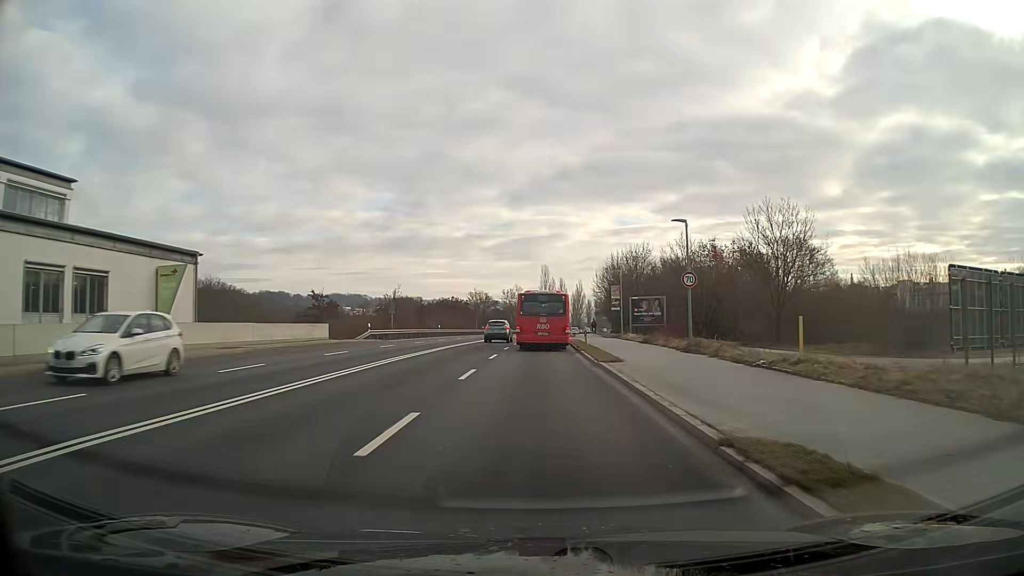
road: primary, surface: asphalt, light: Day
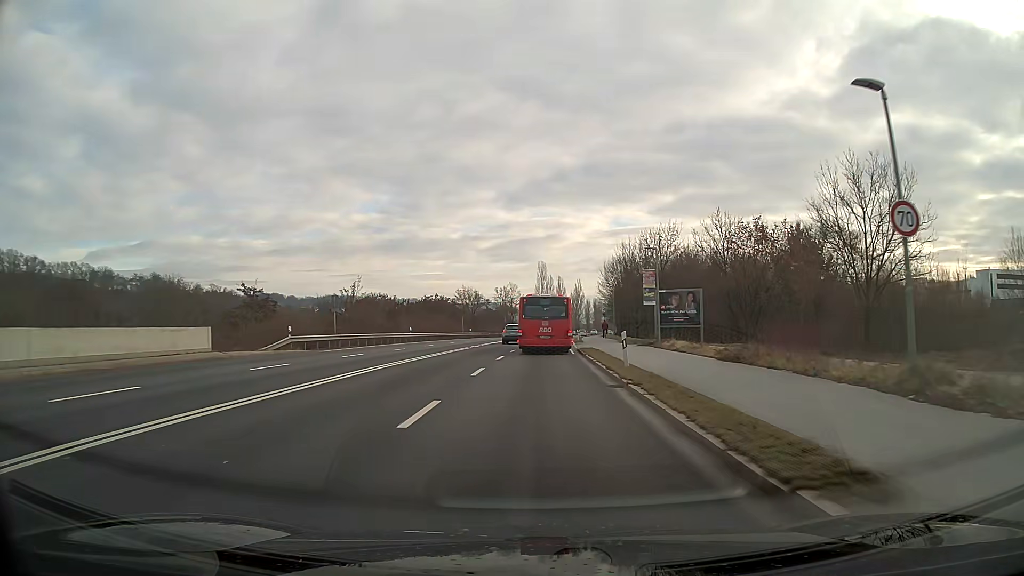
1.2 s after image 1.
(0.0, +16.1) m; 0°
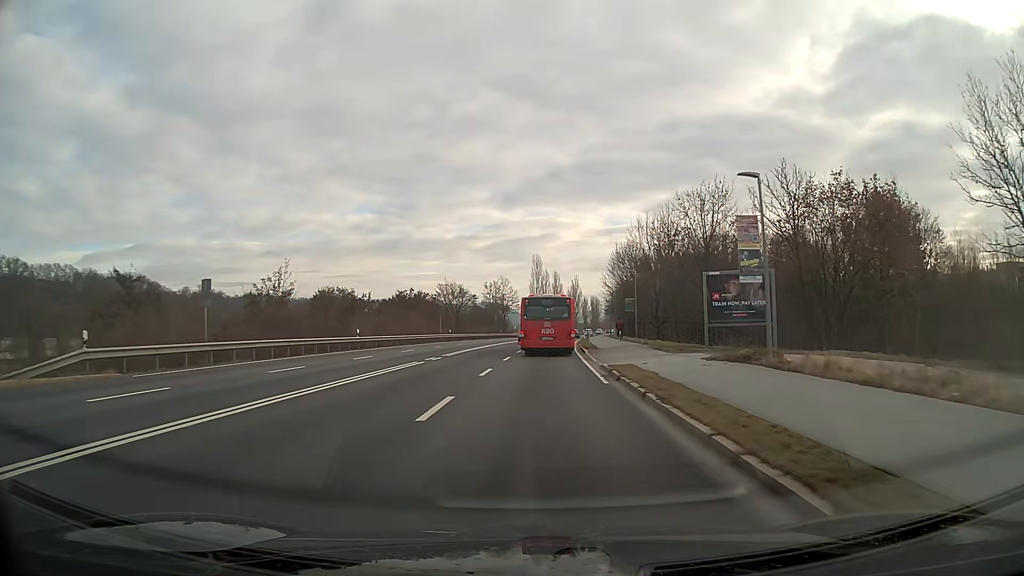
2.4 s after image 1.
(+0.1, +17.1) m; 0°
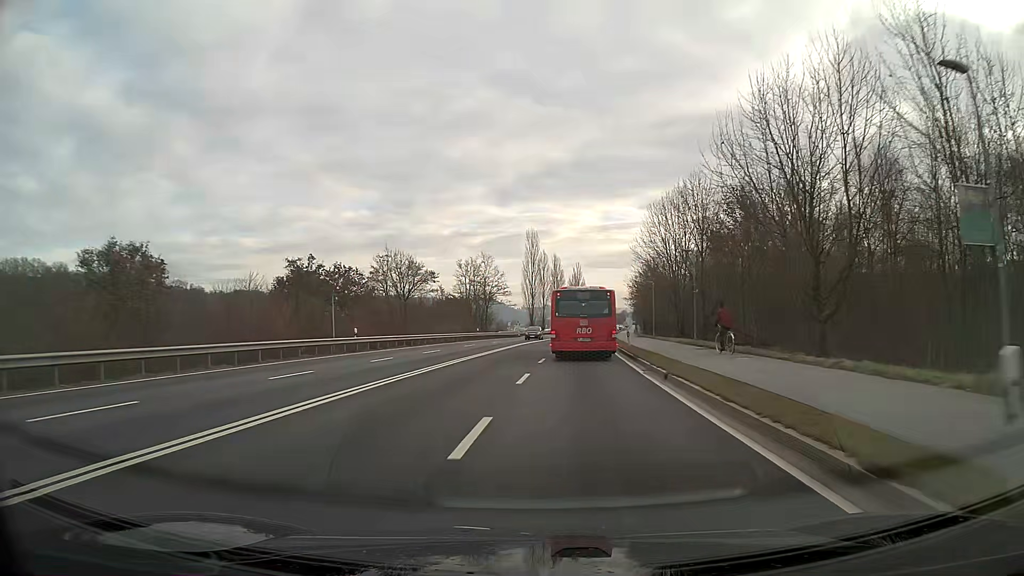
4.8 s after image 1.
(+0.2, +39.3) m; 0°
